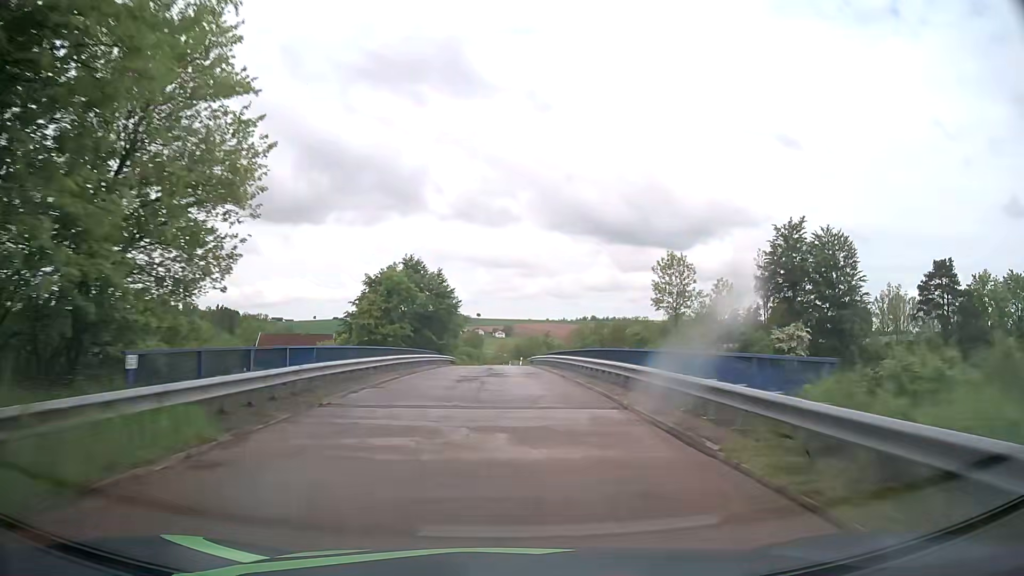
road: unclassified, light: Day
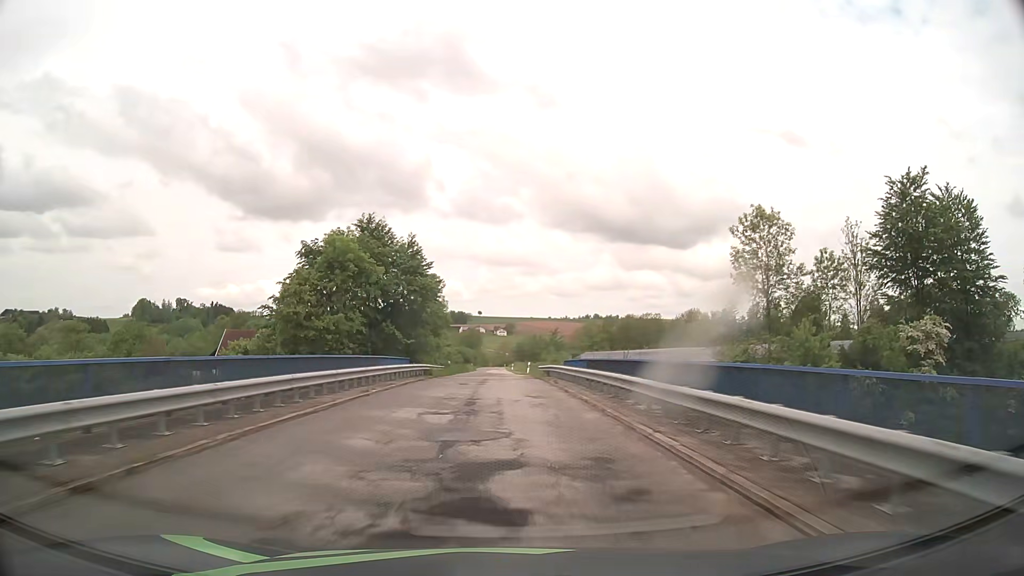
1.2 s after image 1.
(0.0, +22.0) m; 0°
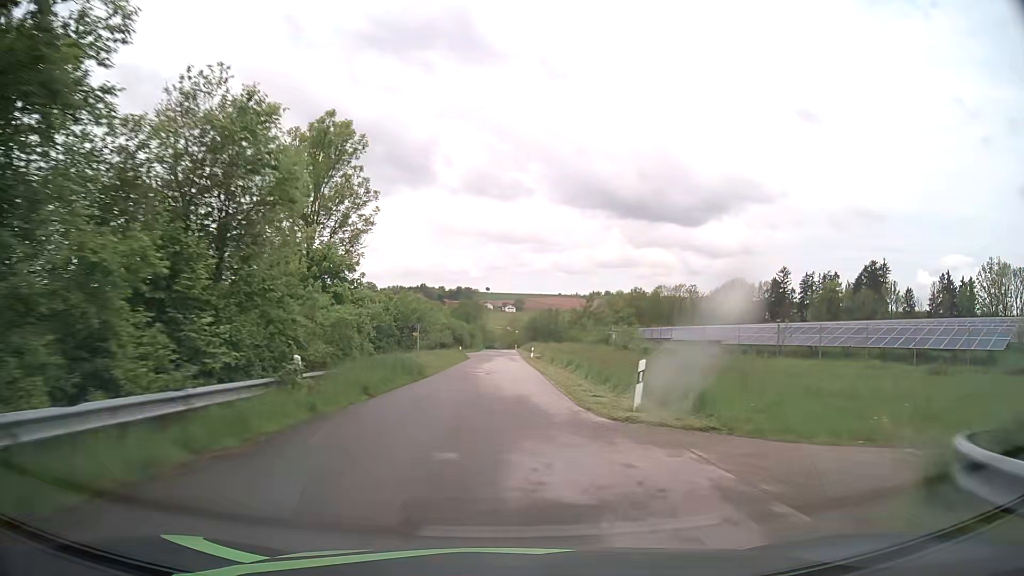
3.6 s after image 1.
(-0.6, +44.1) m; -1°
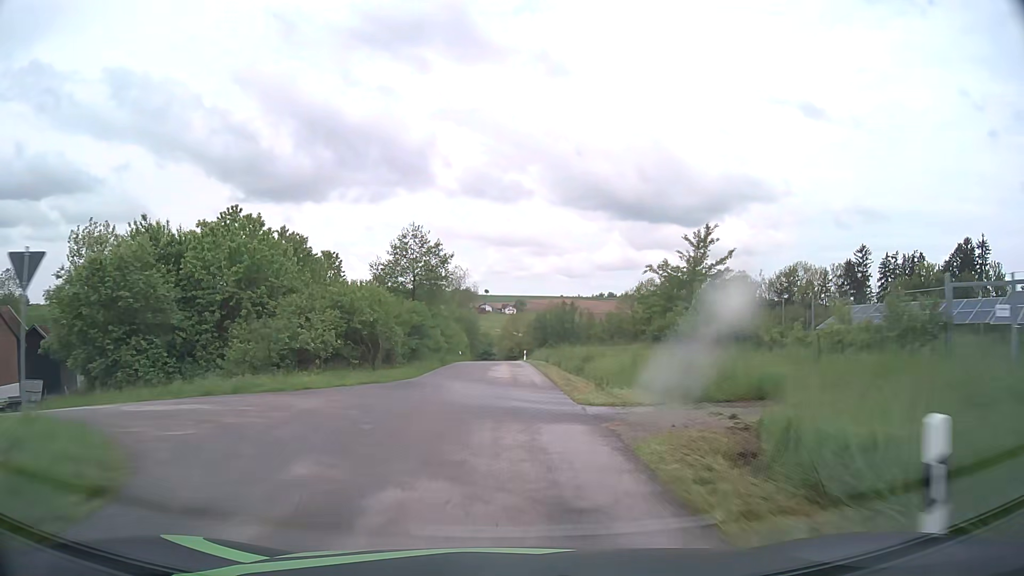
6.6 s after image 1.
(+0.2, +54.9) m; 0°
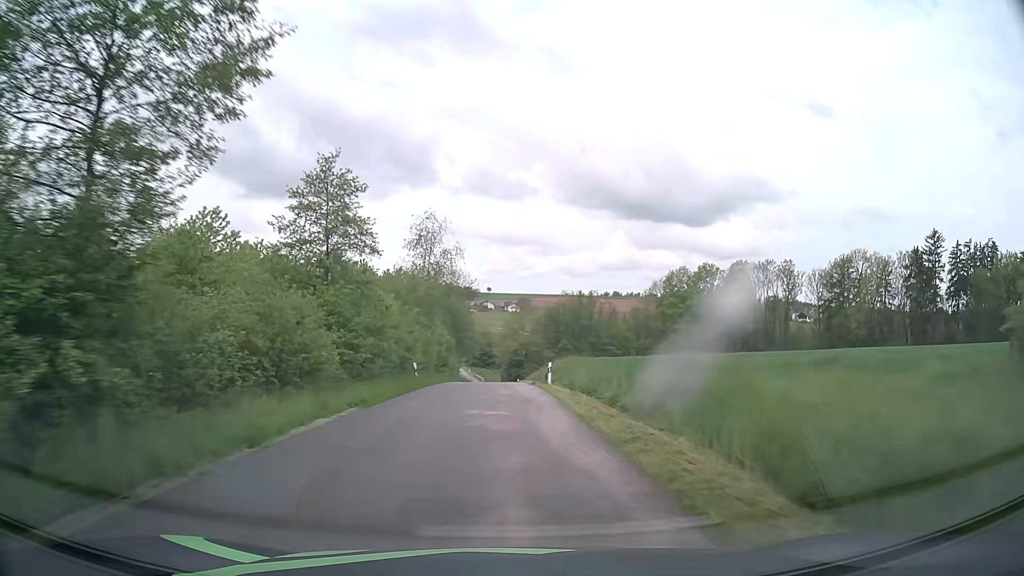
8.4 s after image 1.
(0.0, +32.7) m; 0°
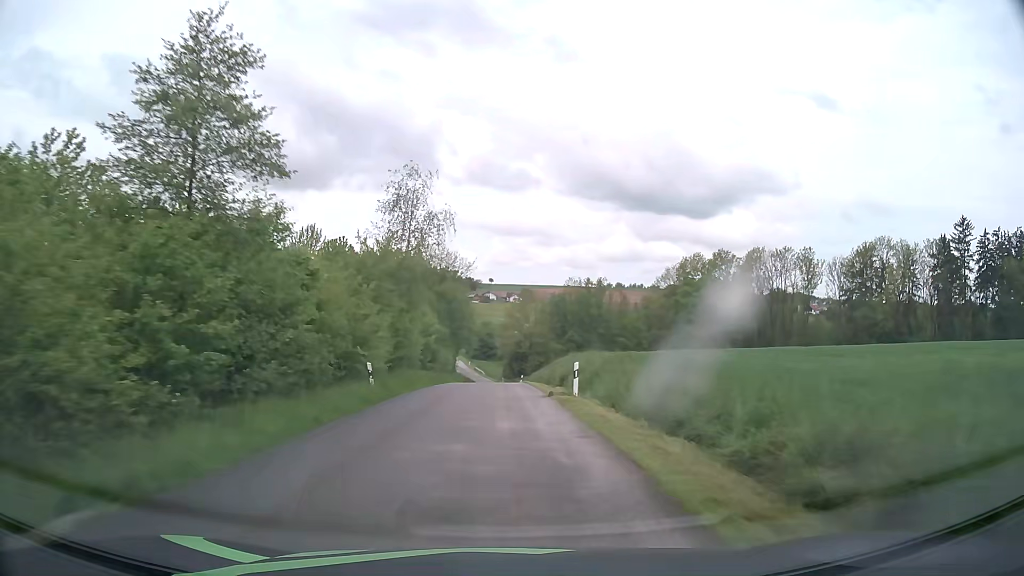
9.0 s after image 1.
(0.0, +10.6) m; 0°
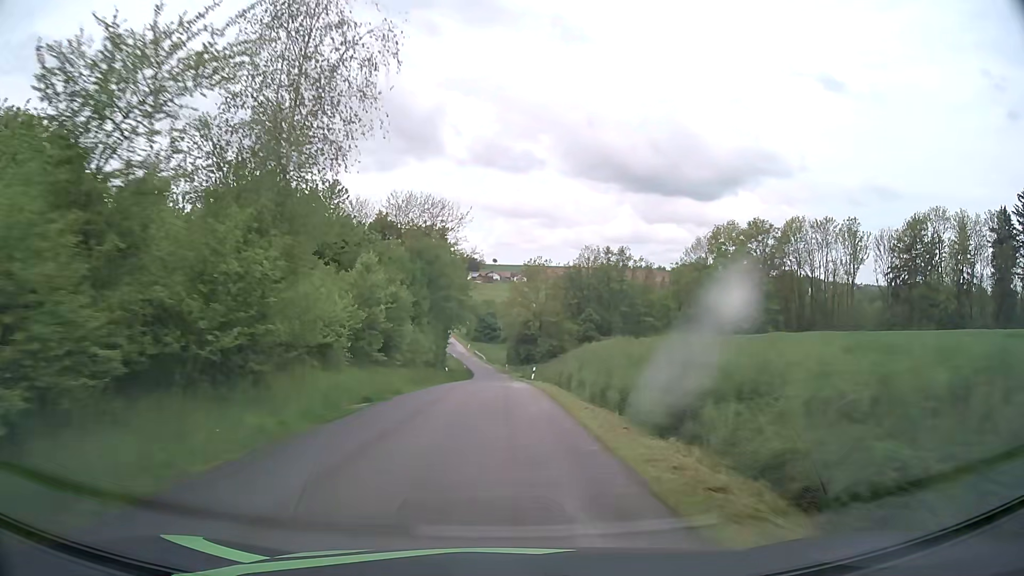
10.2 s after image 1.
(0.0, +21.0) m; 0°
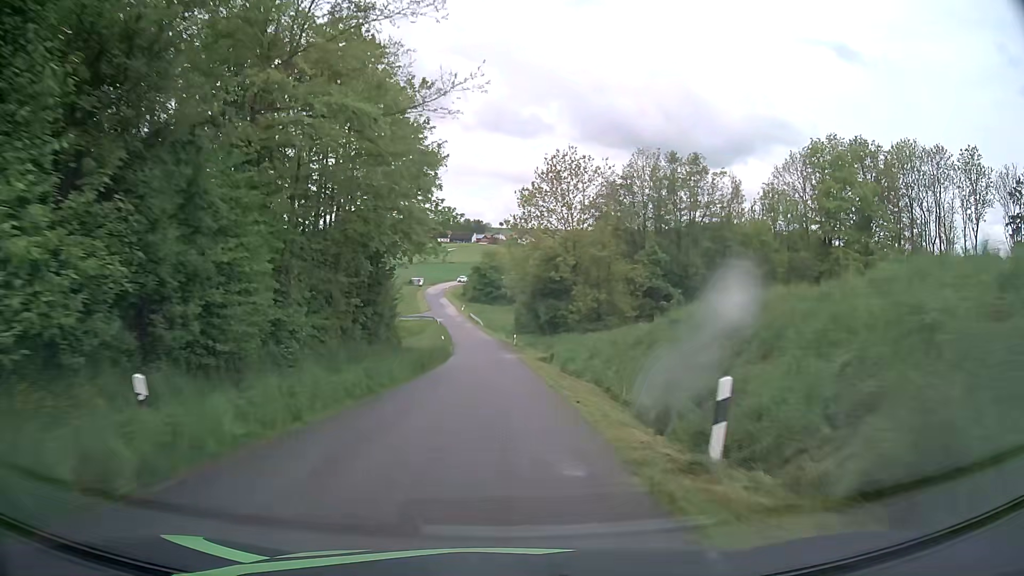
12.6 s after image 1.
(0.0, +41.7) m; 0°
(0, +10) (0, +20) (0, +30) (-1, +40) (-1, +50) (-2, +60) (-3, +70) (-4, +80) (-5, +90) (-9, +99) m
